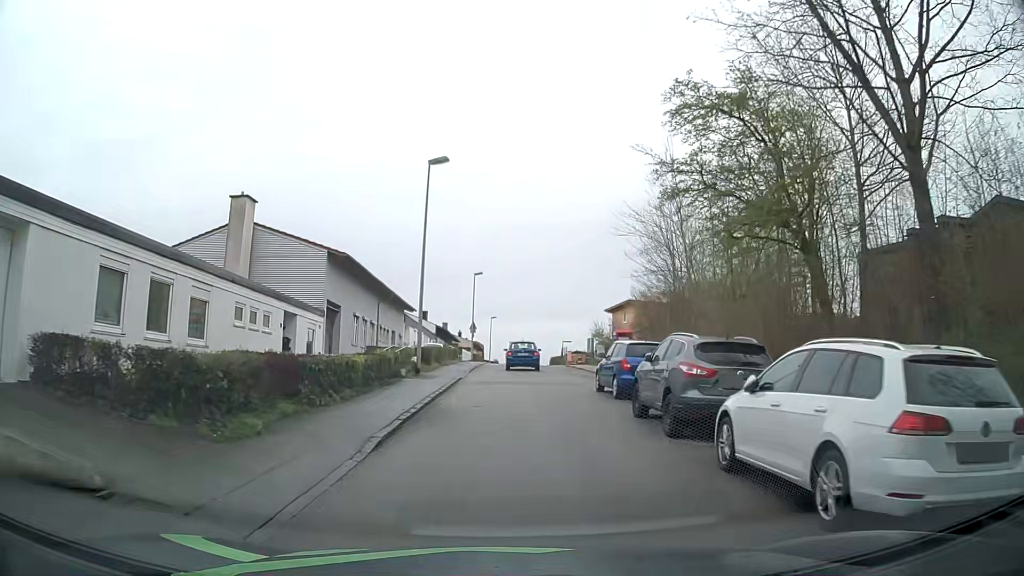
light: Day
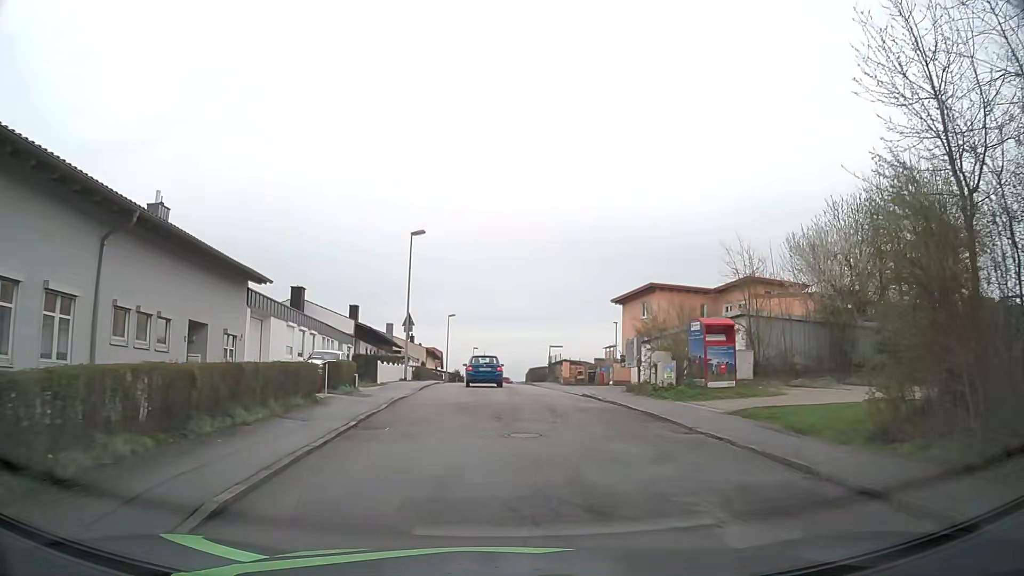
(+0.3, +25.4) m; +3°
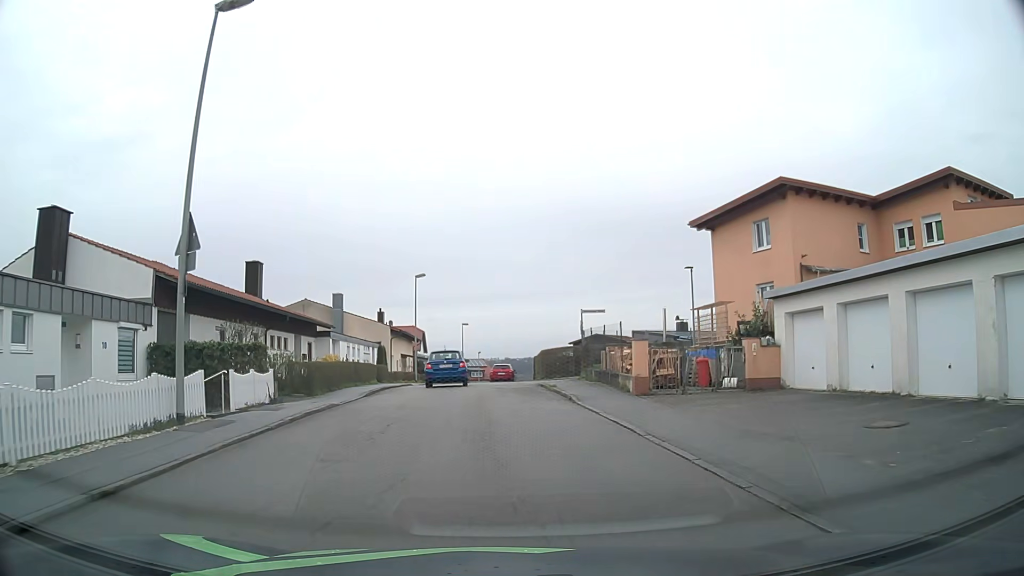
(+0.2, +25.2) m; 0°
(0, +10) (-1, +20) (-1, +30) (-2, +40) (-4, +50) (-4, +60) (-3, +70) (-2, +80) (-1, +90) (+1, +99) m
